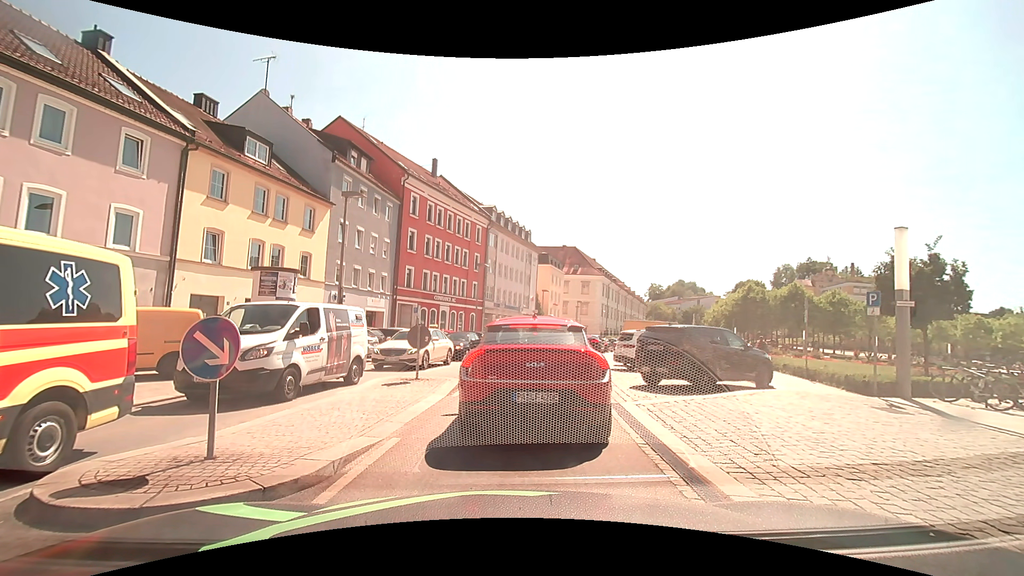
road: tertiary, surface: asphalt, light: Day
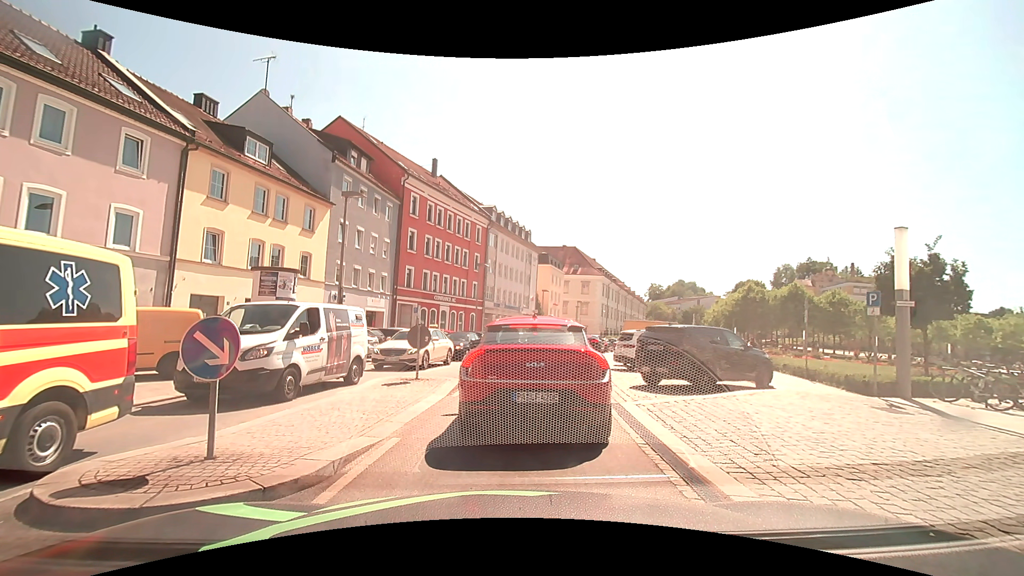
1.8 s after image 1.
(0.0, 0.0) m; 0°
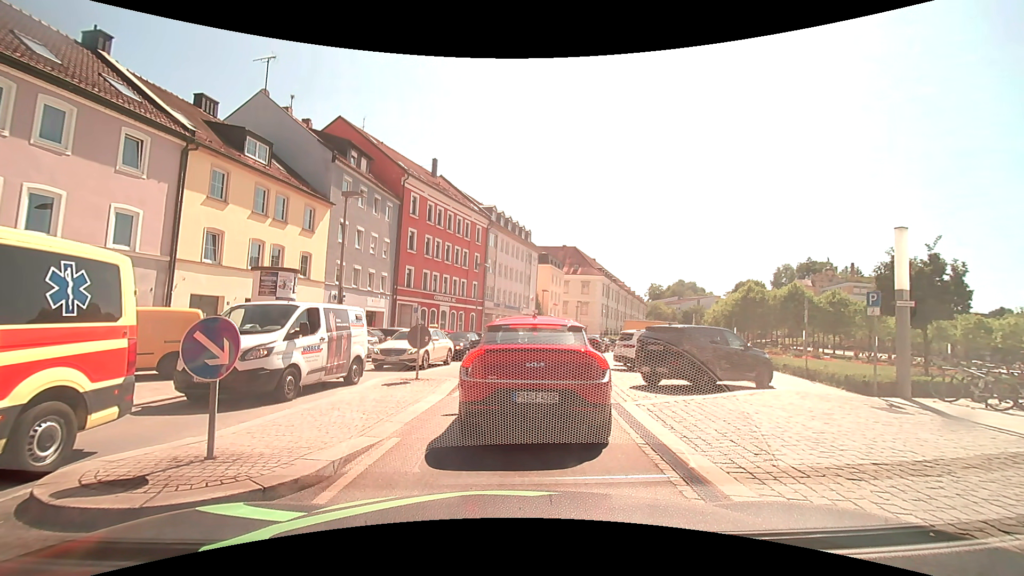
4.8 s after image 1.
(0.0, 0.0) m; 0°
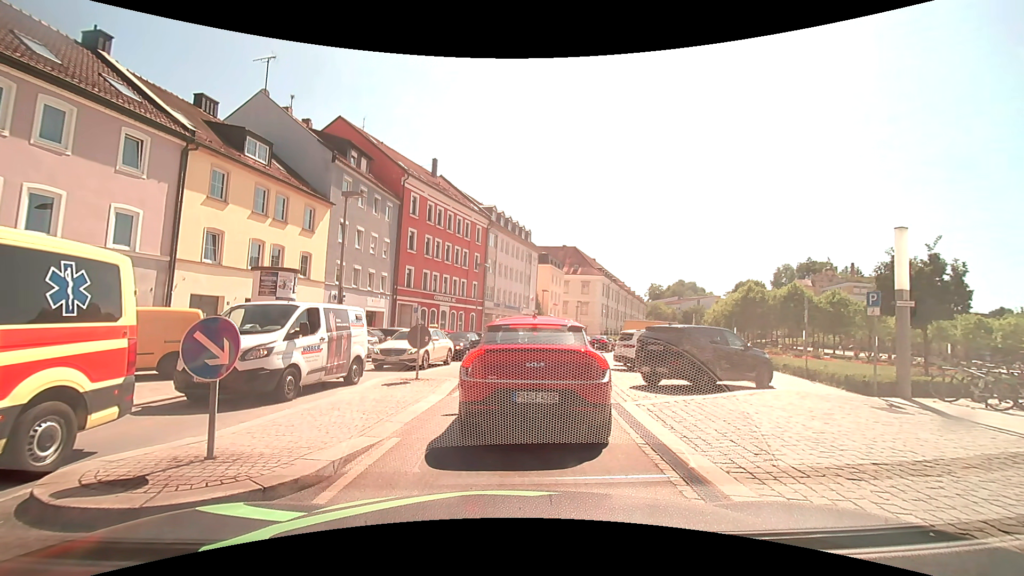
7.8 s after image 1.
(0.0, 0.0) m; 0°
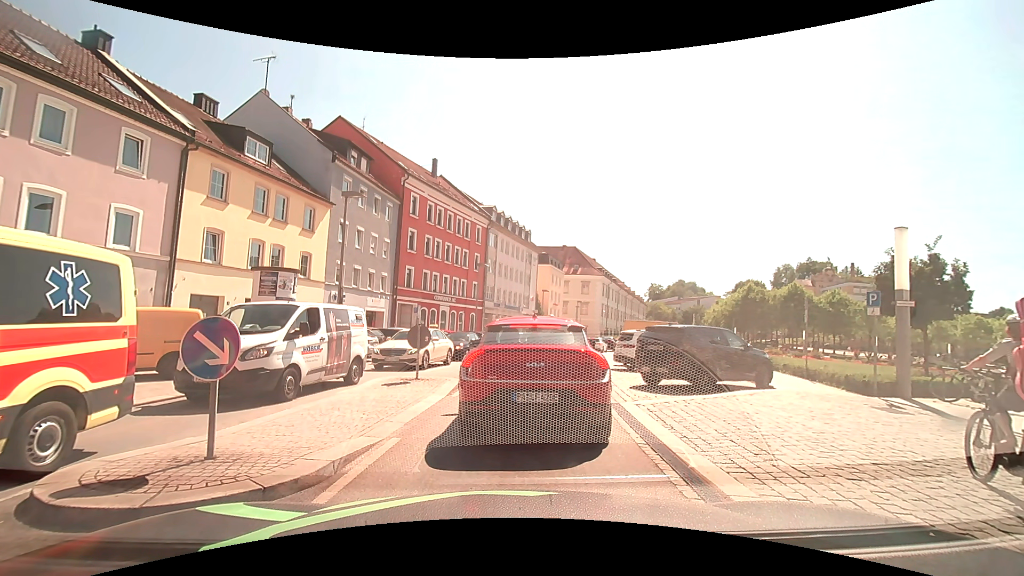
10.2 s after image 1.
(0.0, 0.0) m; 0°
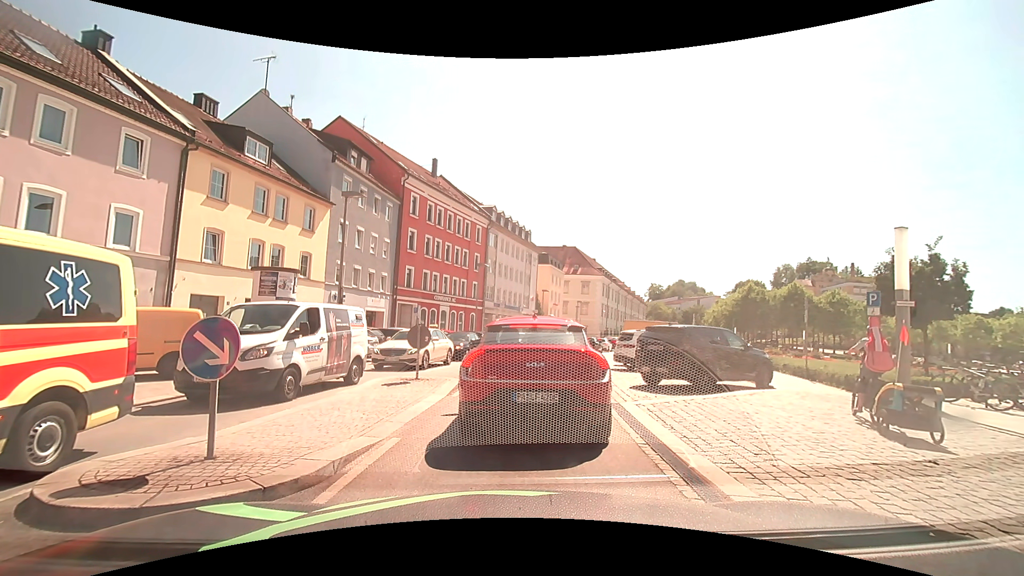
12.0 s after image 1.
(0.0, 0.0) m; 0°
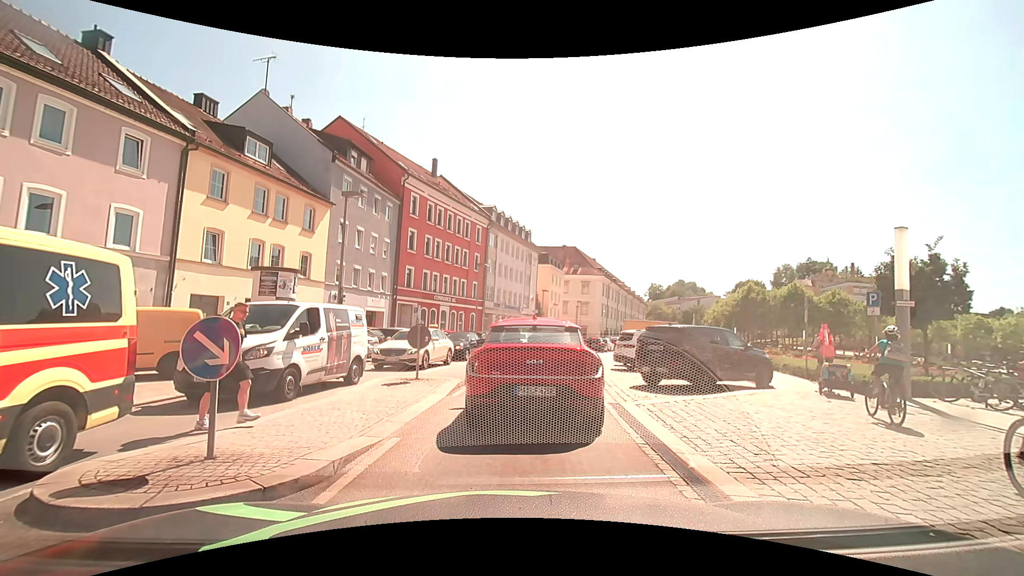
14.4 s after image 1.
(0.0, 0.0) m; 0°
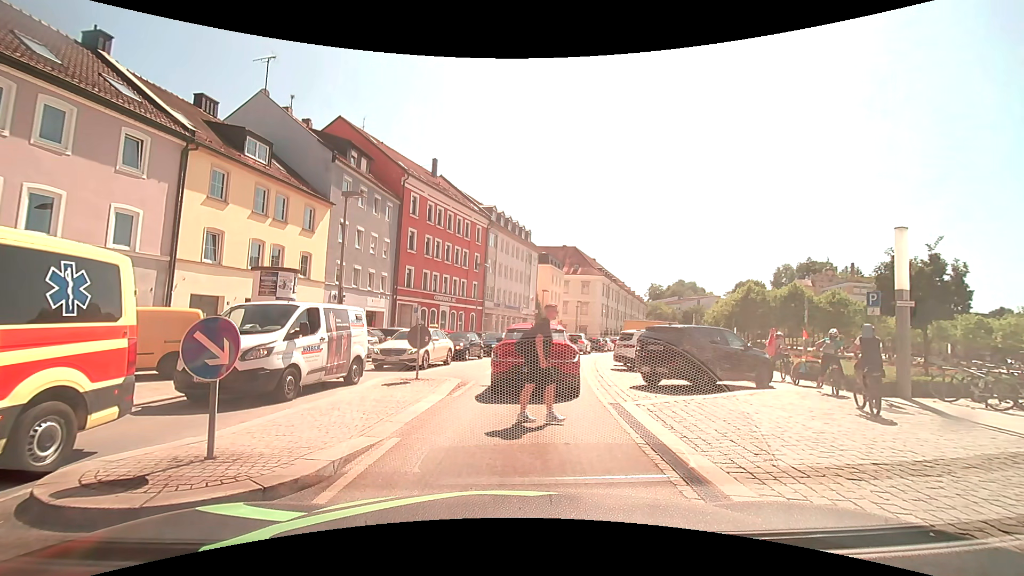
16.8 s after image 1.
(0.0, 0.0) m; 0°
